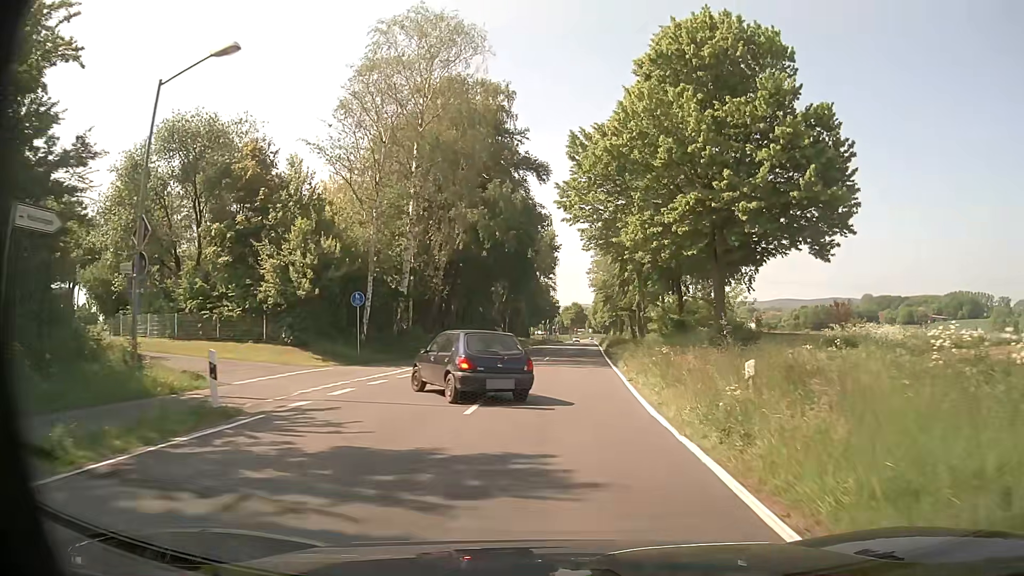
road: tertiary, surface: asphalt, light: Day
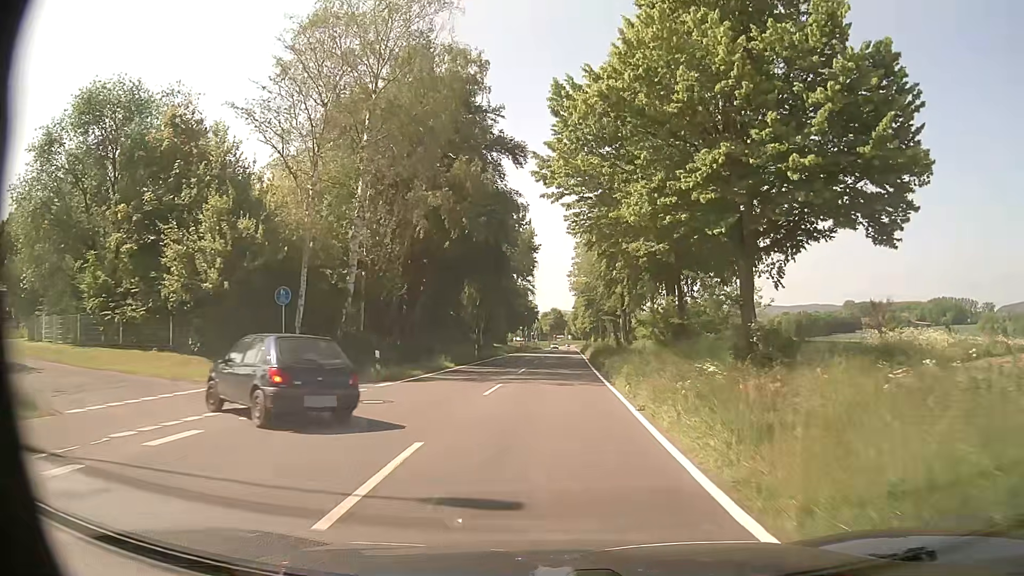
(+0.1, +6.6) m; +2°
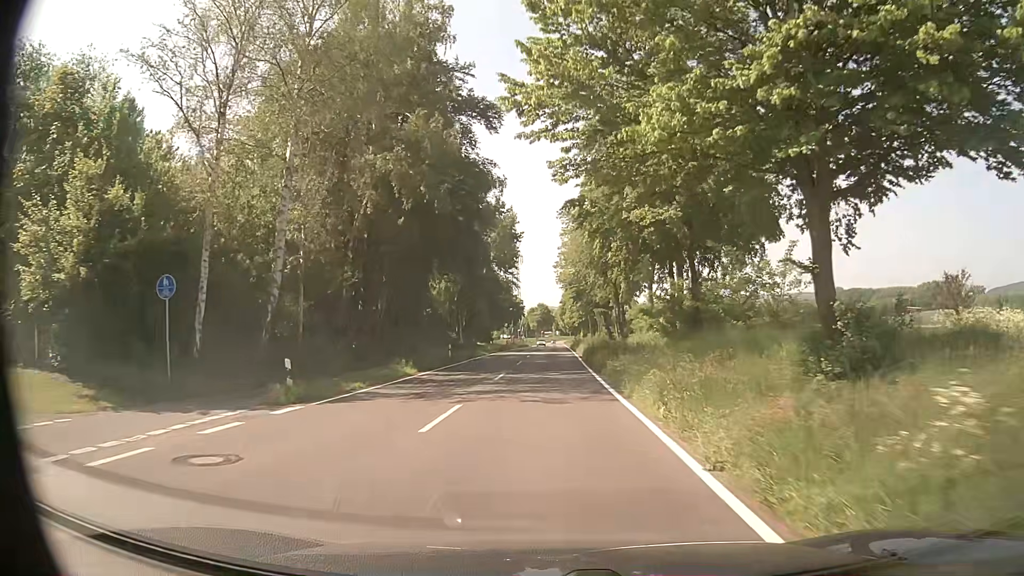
(+0.1, +7.1) m; +1°
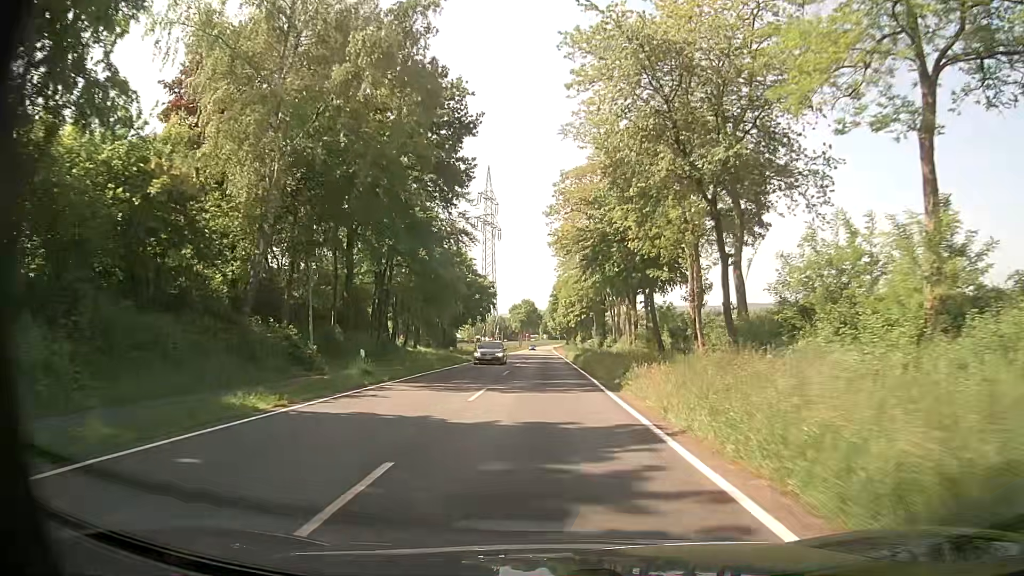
(+0.1, +42.8) m; +1°
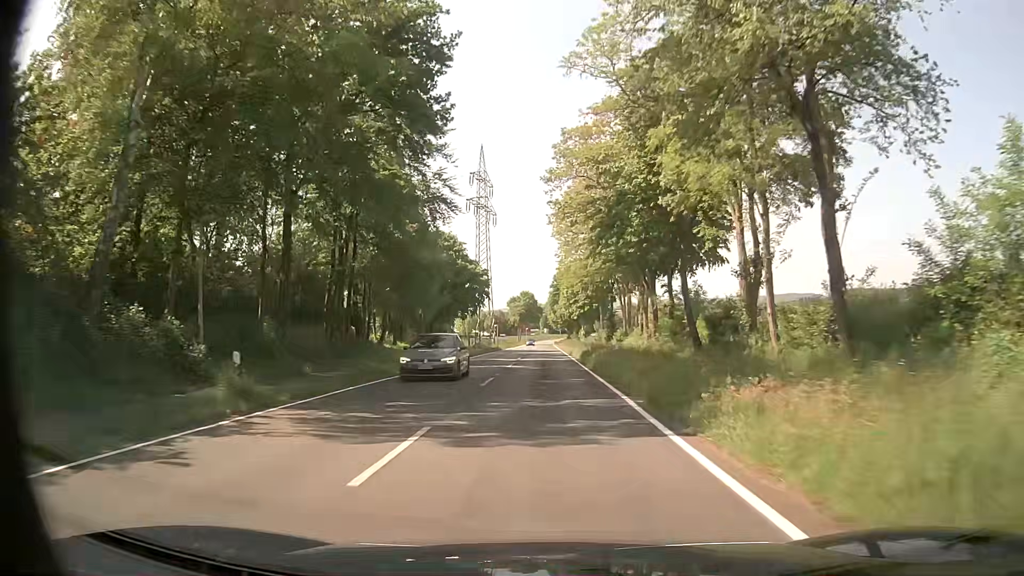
(0.0, +9.6) m; 0°
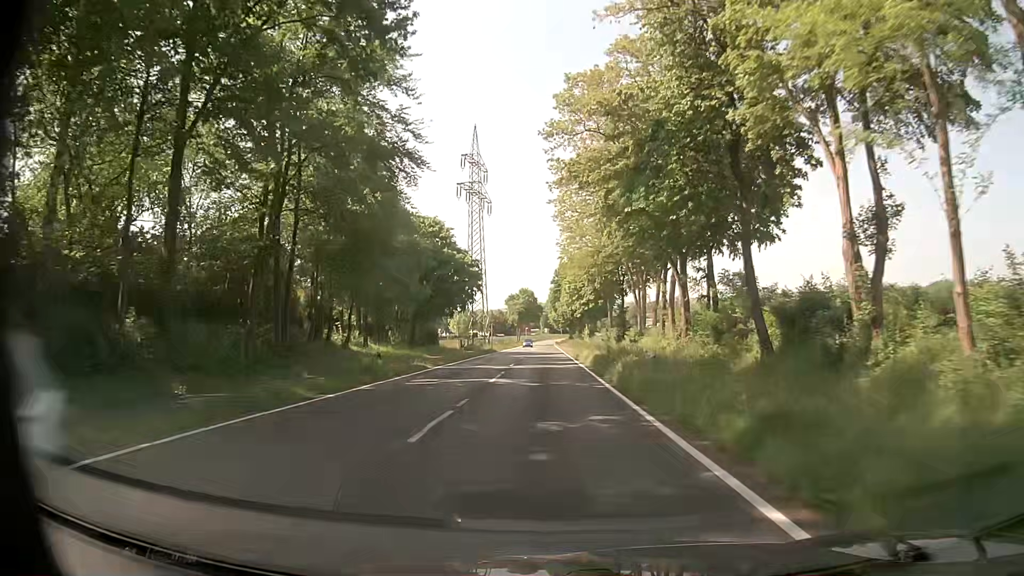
(0.0, +9.9) m; +1°
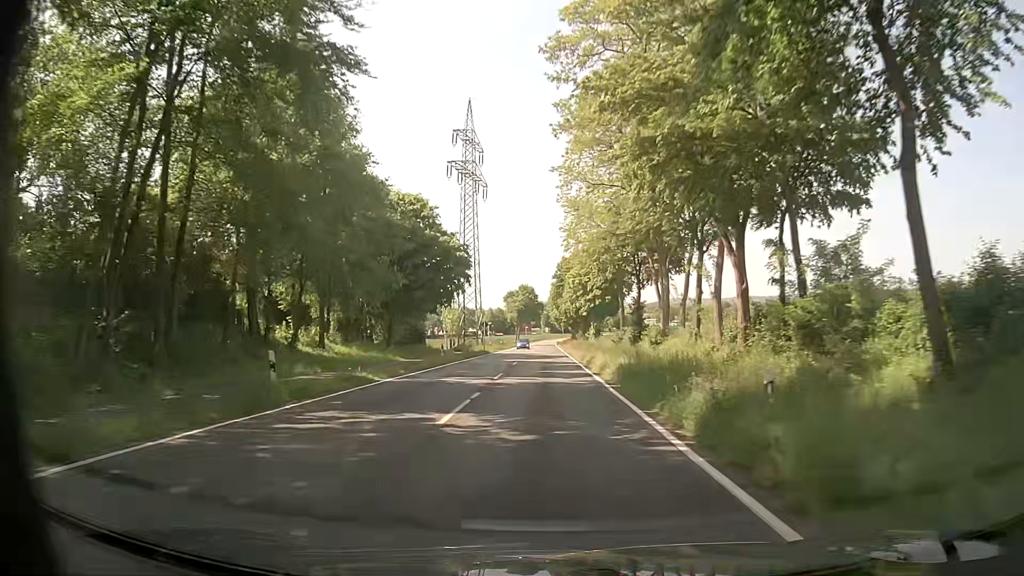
(-0.1, +10.2) m; 0°
